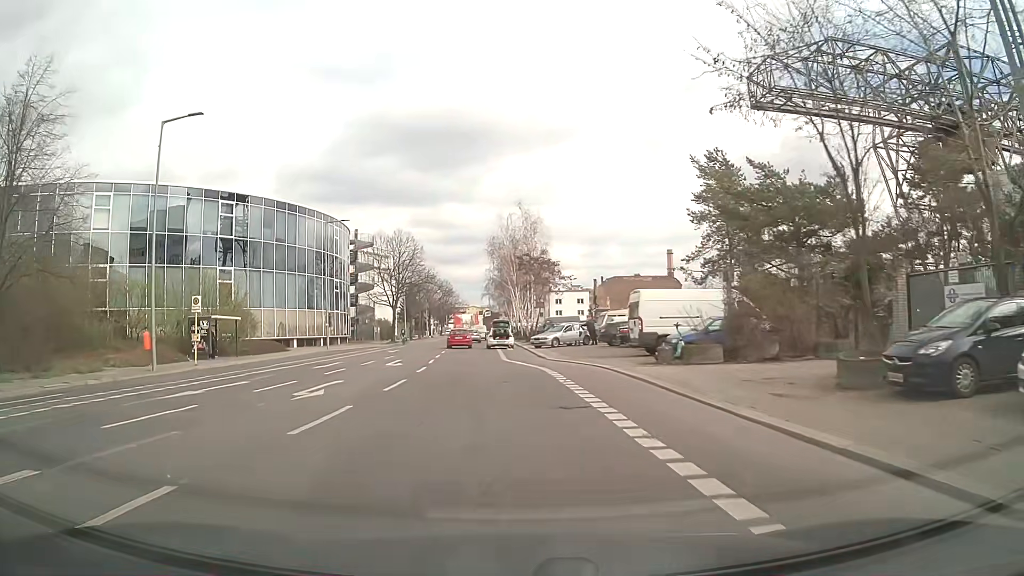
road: tertiary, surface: asphalt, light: Day
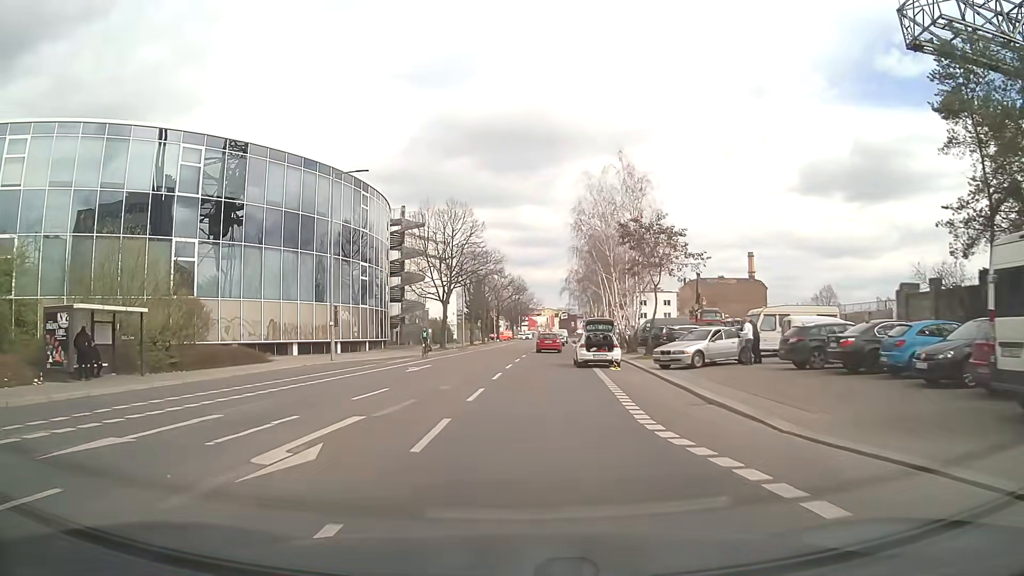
(-1.5, +18.7) m; -7°
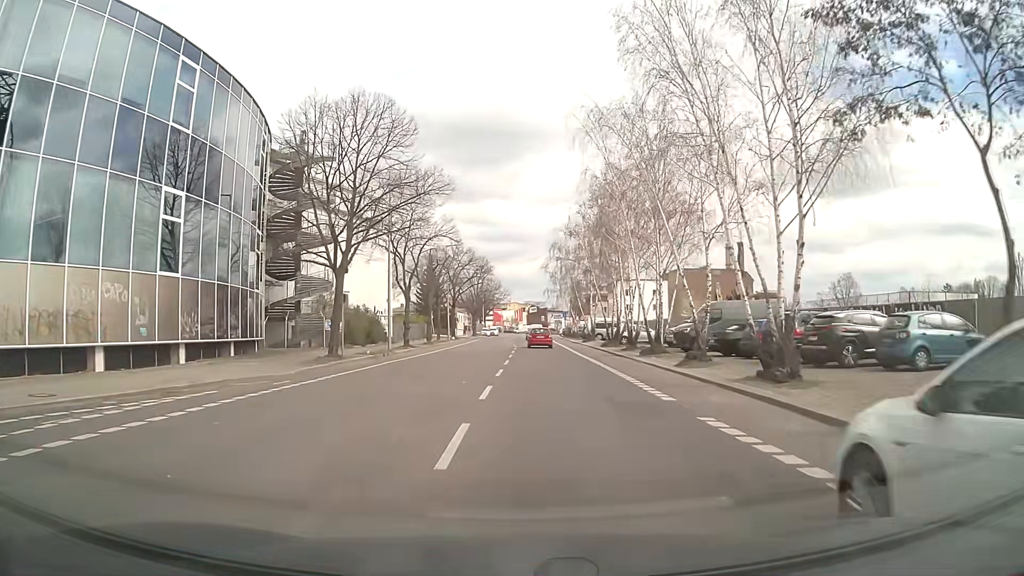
(+0.2, +26.7) m; +3°
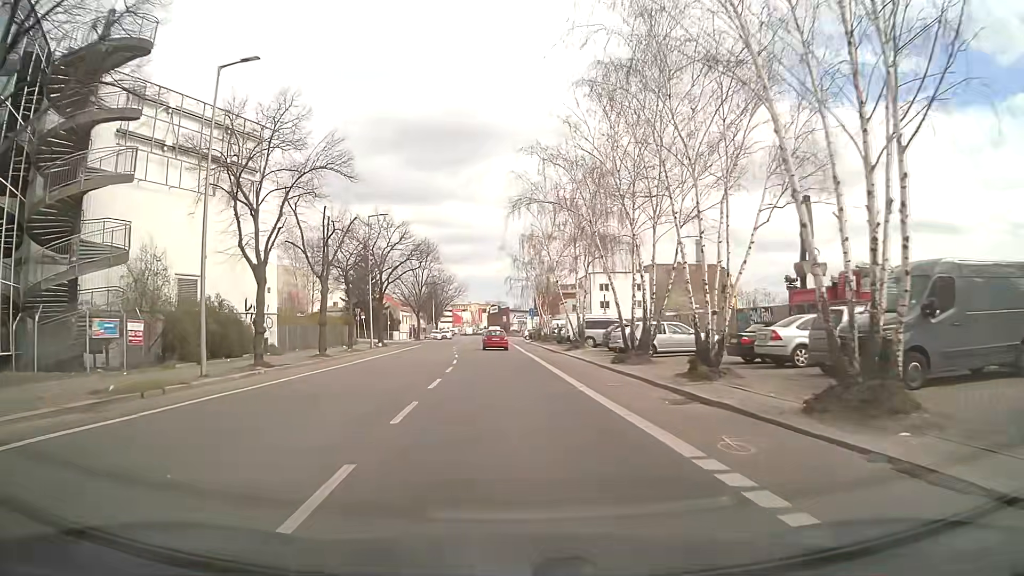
(+0.8, +21.6) m; +3°
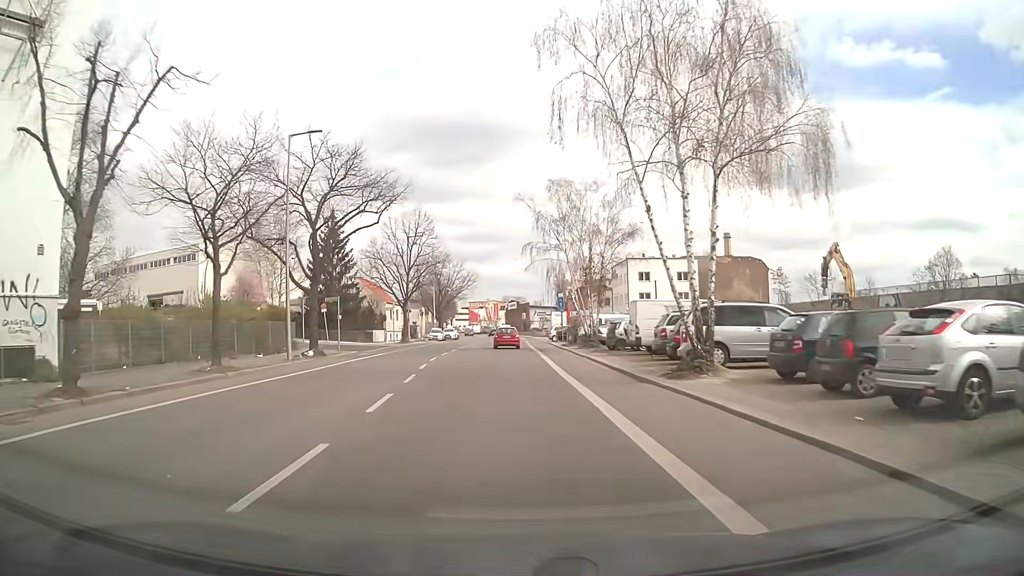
(-0.3, +23.2) m; -2°
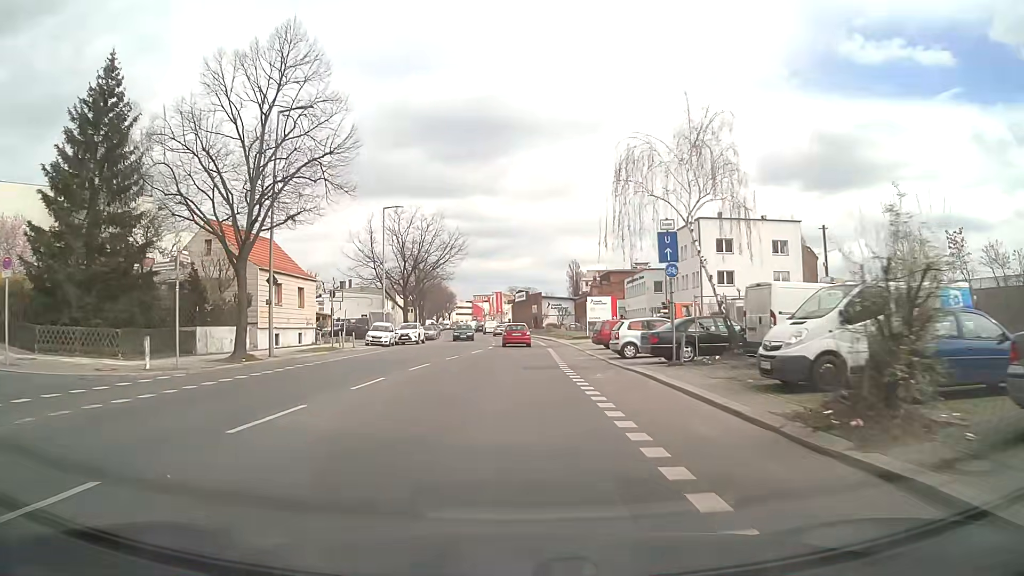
(-0.3, +38.9) m; -1°
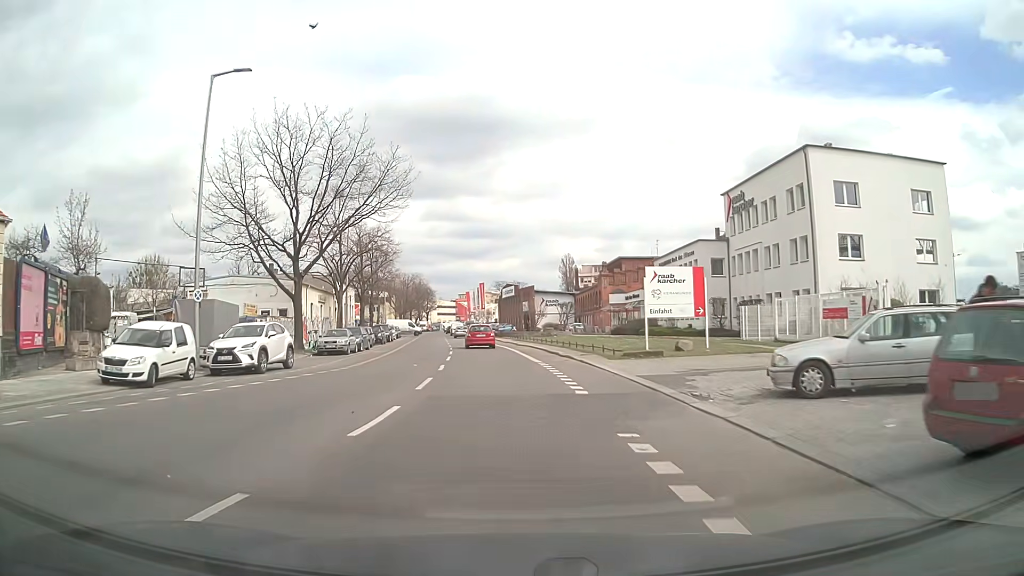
(+0.2, +29.7) m; +1°
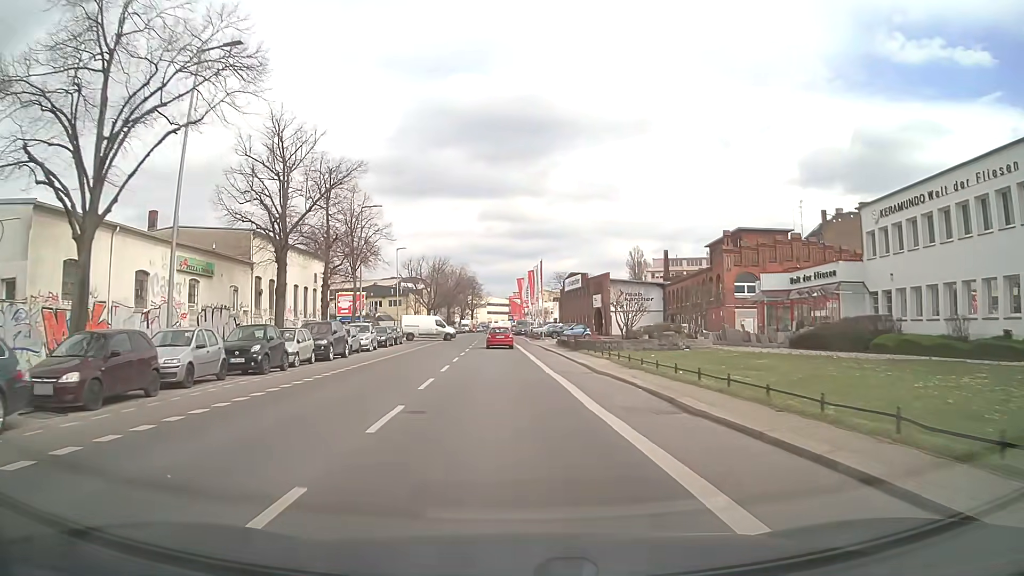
(-1.7, +35.9) m; -5°
(0, +10) (0, +20) (-1, +30) (-1, +40) (-1, +50) (-1, +60) (-2, +70) (-2, +80) (-2, +90) (-3, +100) m
